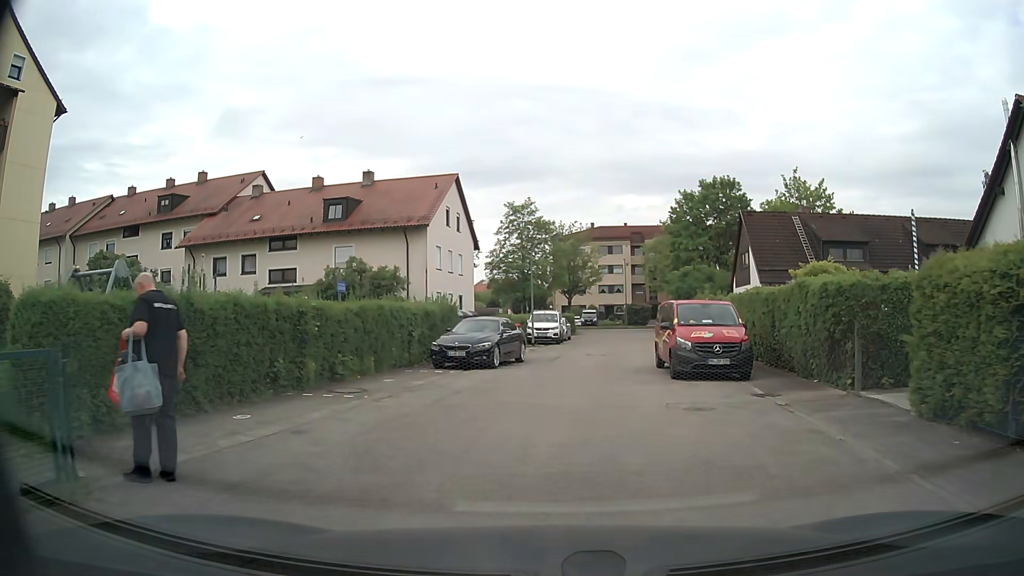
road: residential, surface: asphalt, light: Day
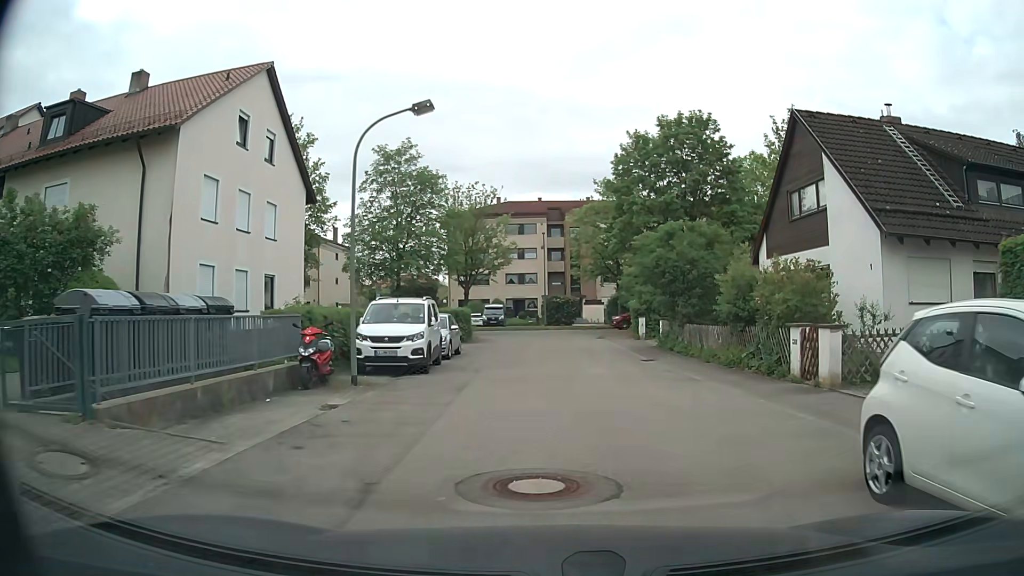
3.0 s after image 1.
(+1.0, +20.7) m; +8°
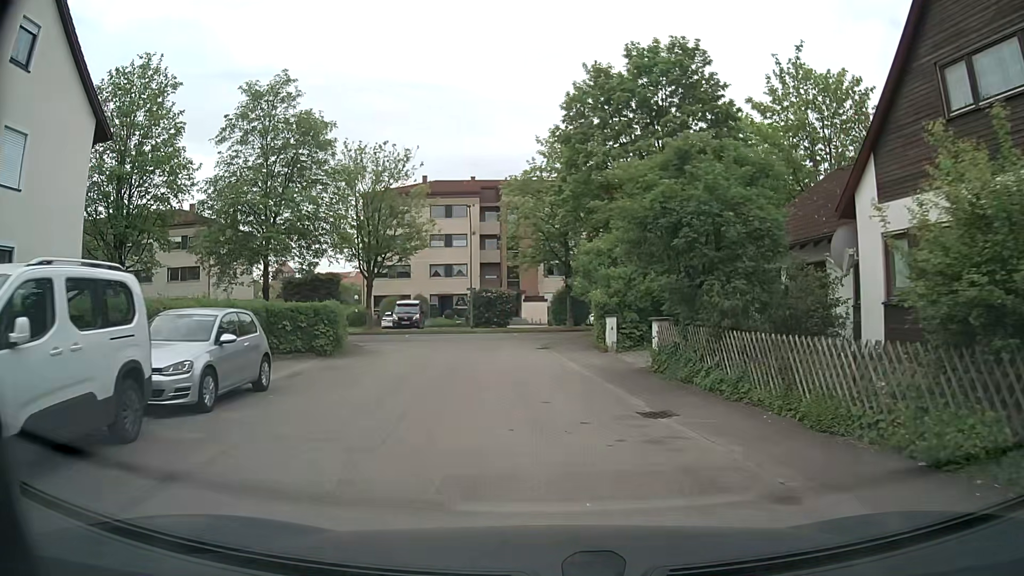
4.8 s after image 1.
(+0.7, +12.5) m; +5°
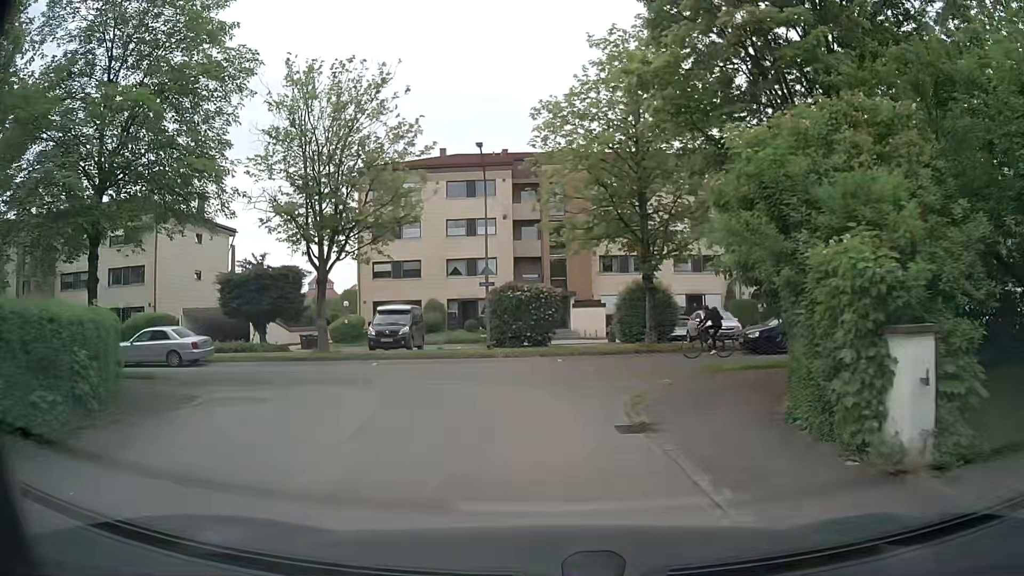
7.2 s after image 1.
(-0.7, +16.0) m; -5°
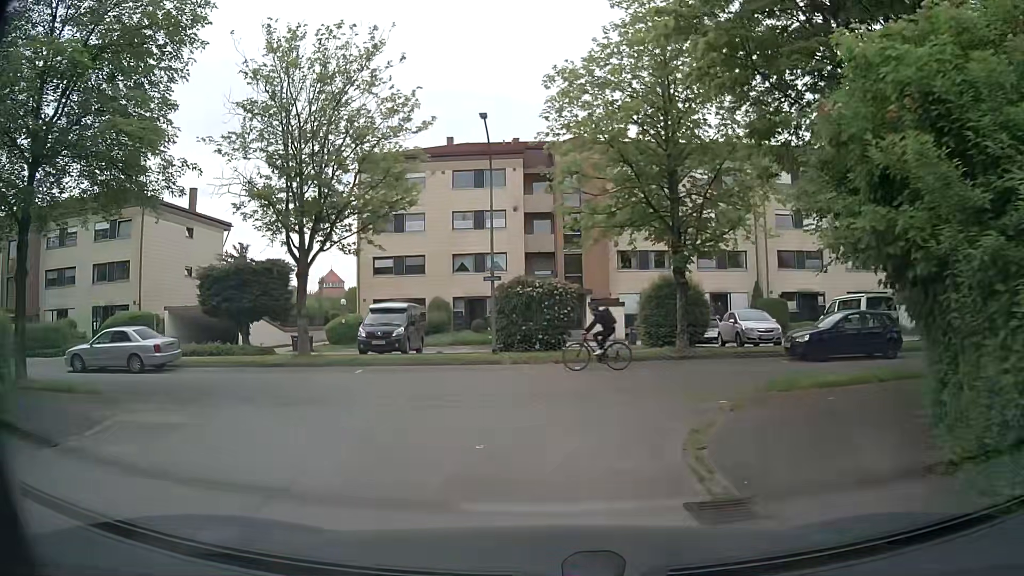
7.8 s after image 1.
(0.0, +3.4) m; -1°
